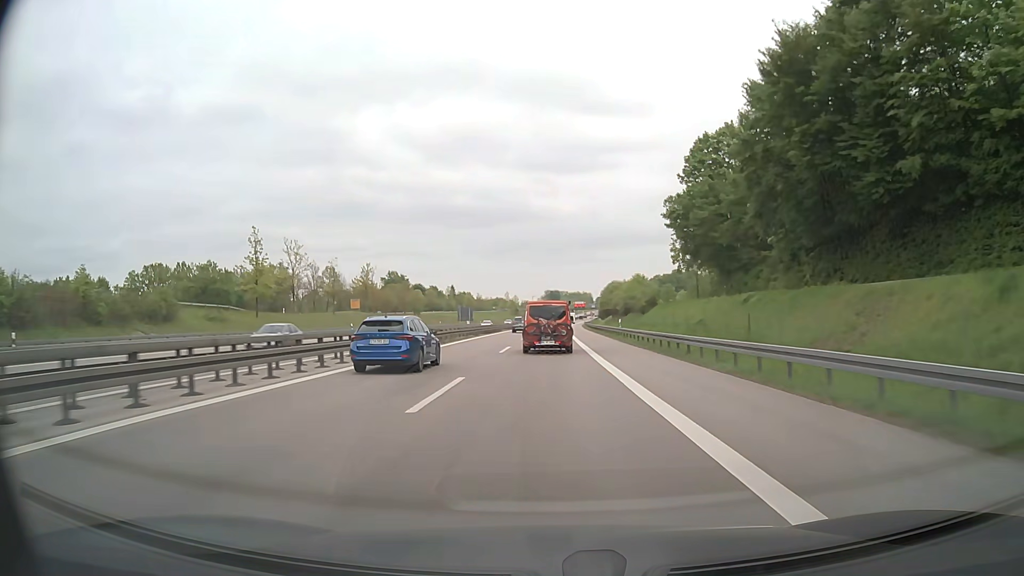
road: motorway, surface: asphalt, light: Day
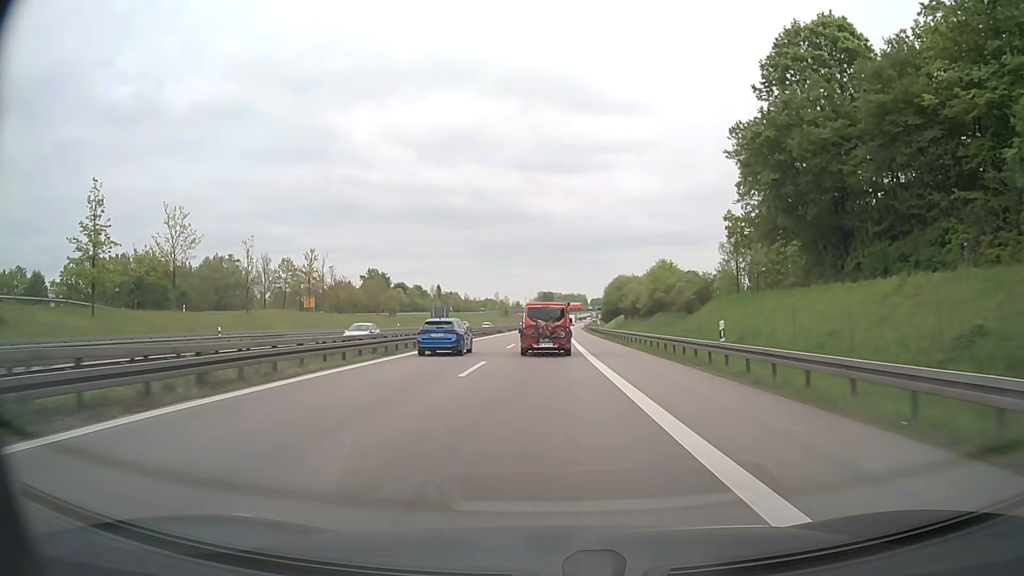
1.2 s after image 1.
(+0.1, +29.6) m; 0°
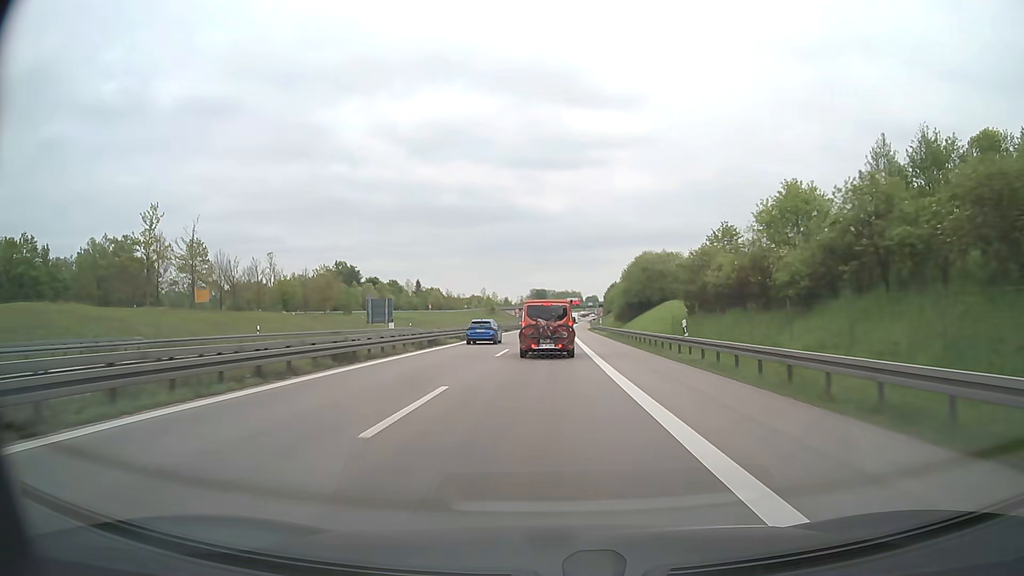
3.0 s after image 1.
(+0.3, +45.2) m; +1°
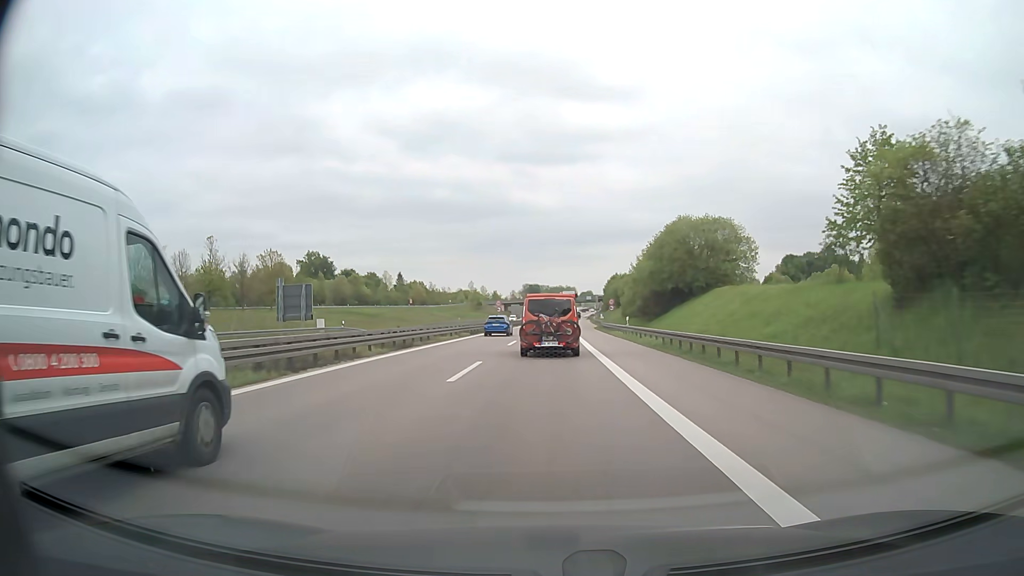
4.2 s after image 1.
(0.0, +30.0) m; 0°
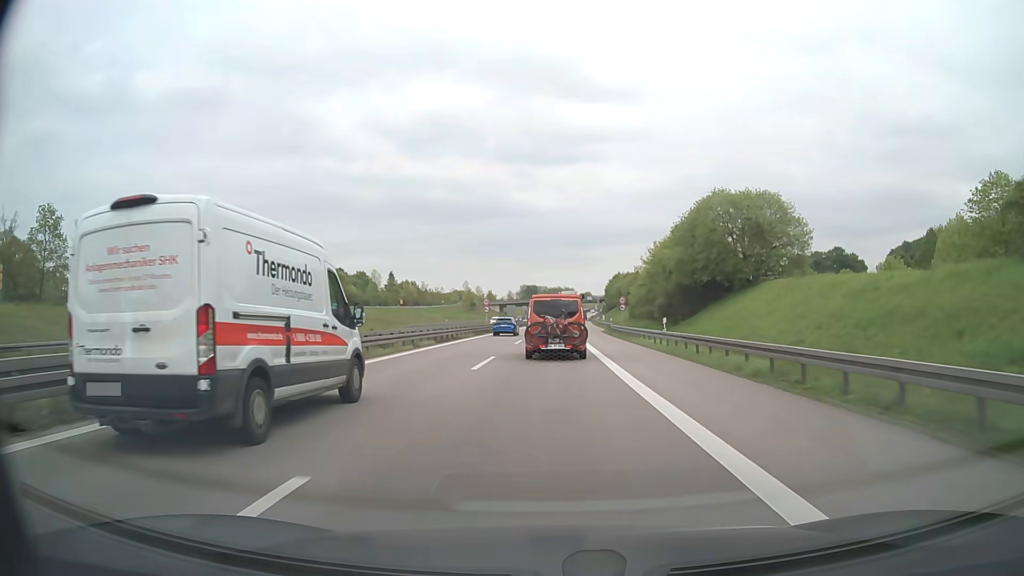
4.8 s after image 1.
(0.0, +14.6) m; 0°
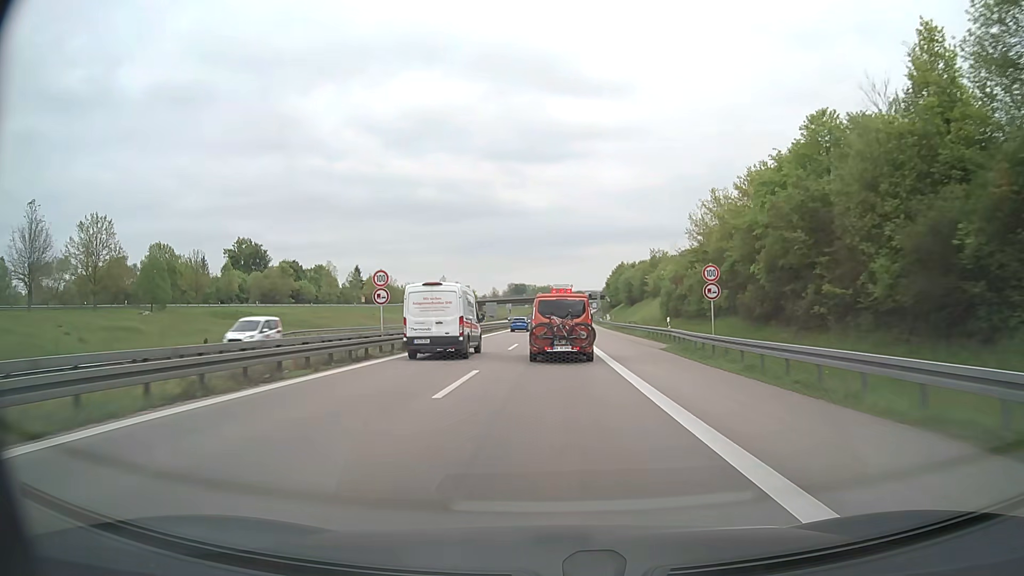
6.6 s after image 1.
(+0.5, +42.4) m; +1°
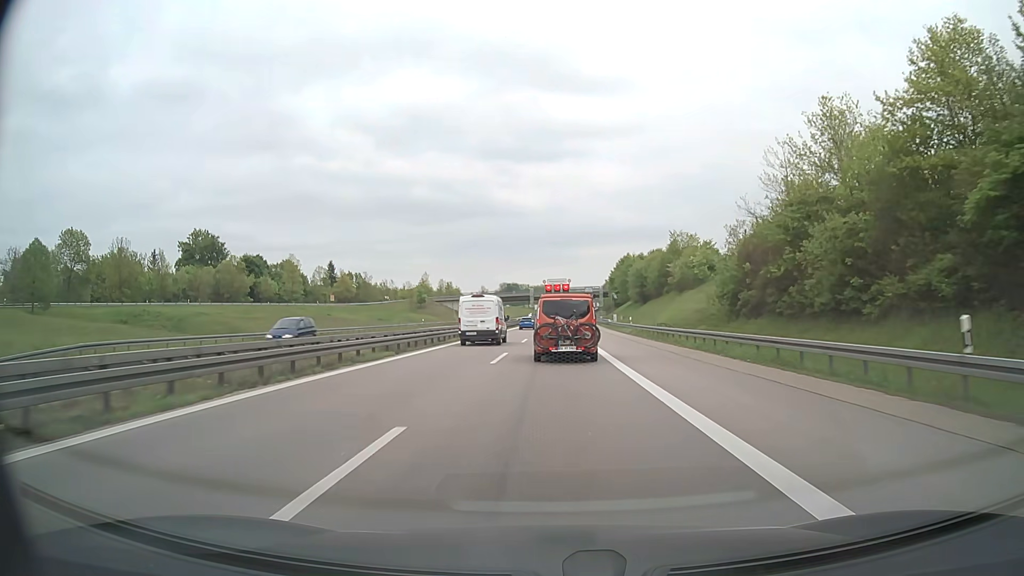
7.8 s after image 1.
(+0.1, +27.3) m; +1°
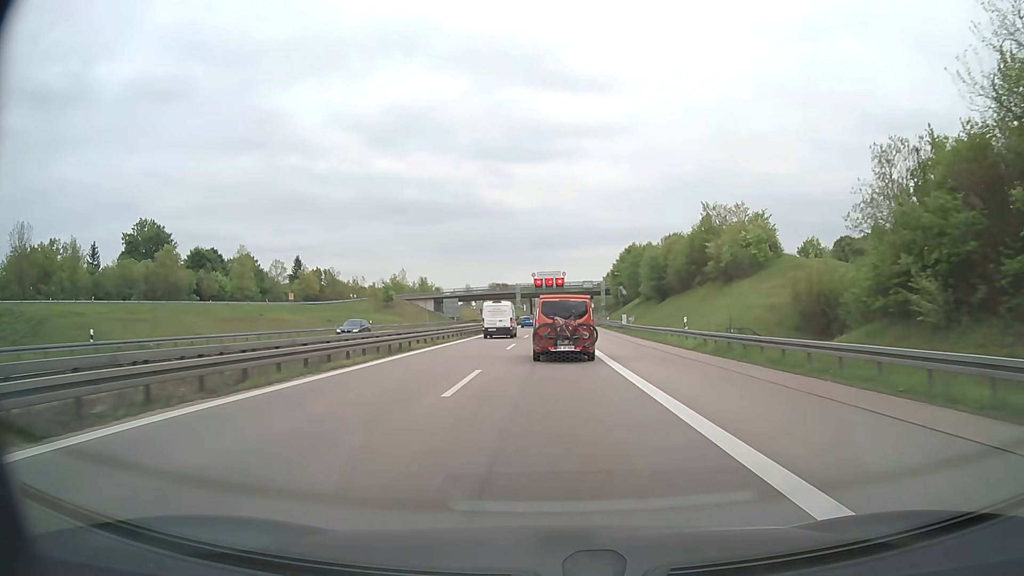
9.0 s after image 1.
(+0.2, +26.7) m; +1°
(0, +10) (0, +20) (0, +30) (0, +40) (0, +50) (0, +60) (+1, +70) (+1, +80) (+1, +90) (+1, +100) m
